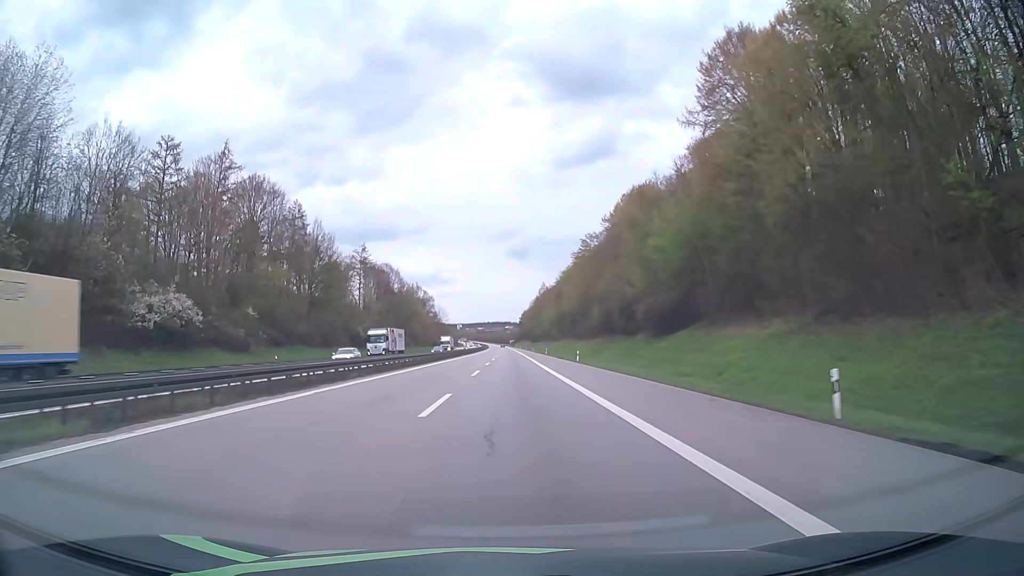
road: motorway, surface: asphalt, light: Day
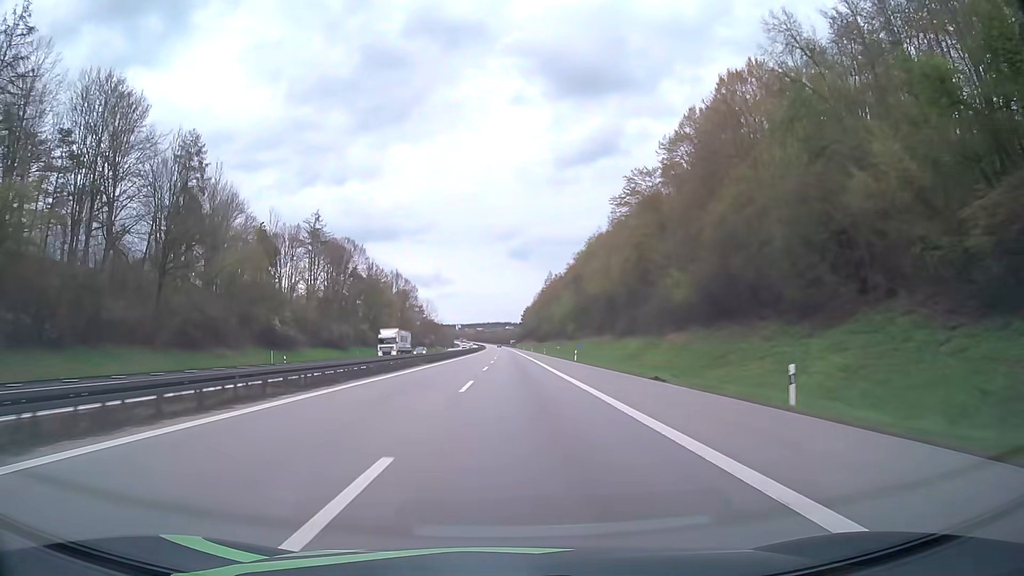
(+0.1, +47.5) m; 0°
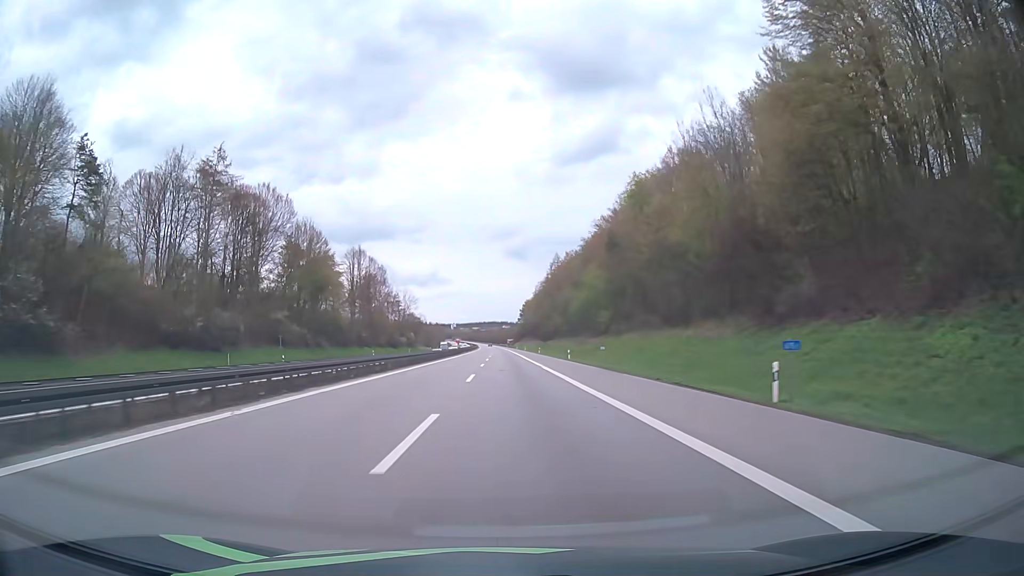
(0.0, +49.7) m; 0°
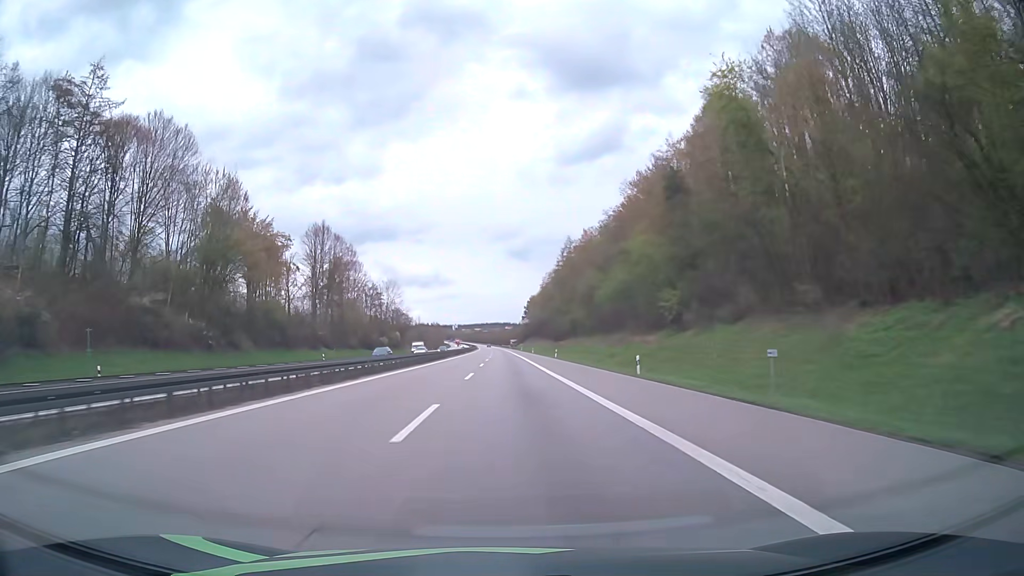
(-0.1, +34.1) m; 0°
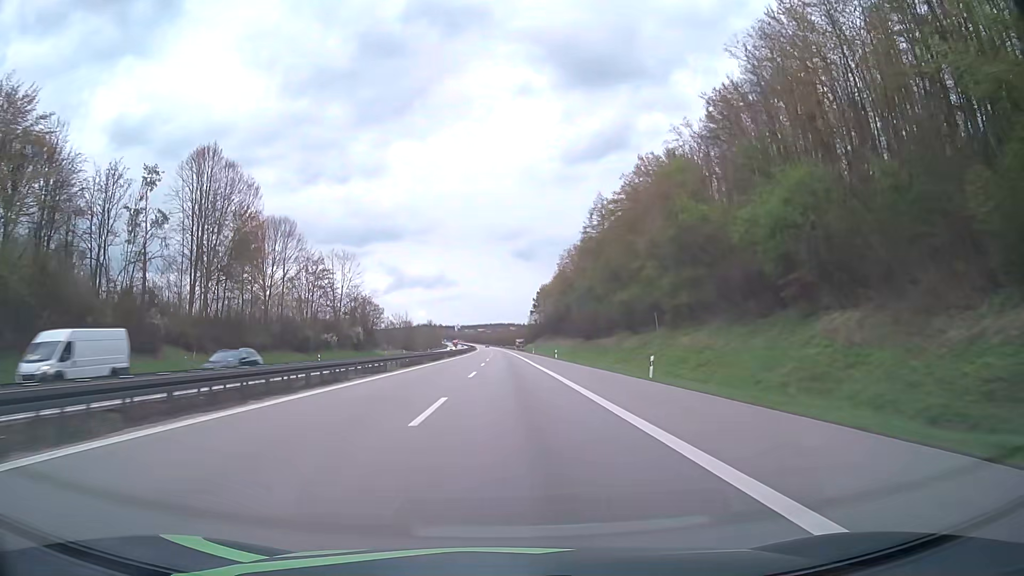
(-0.2, +52.4) m; 0°
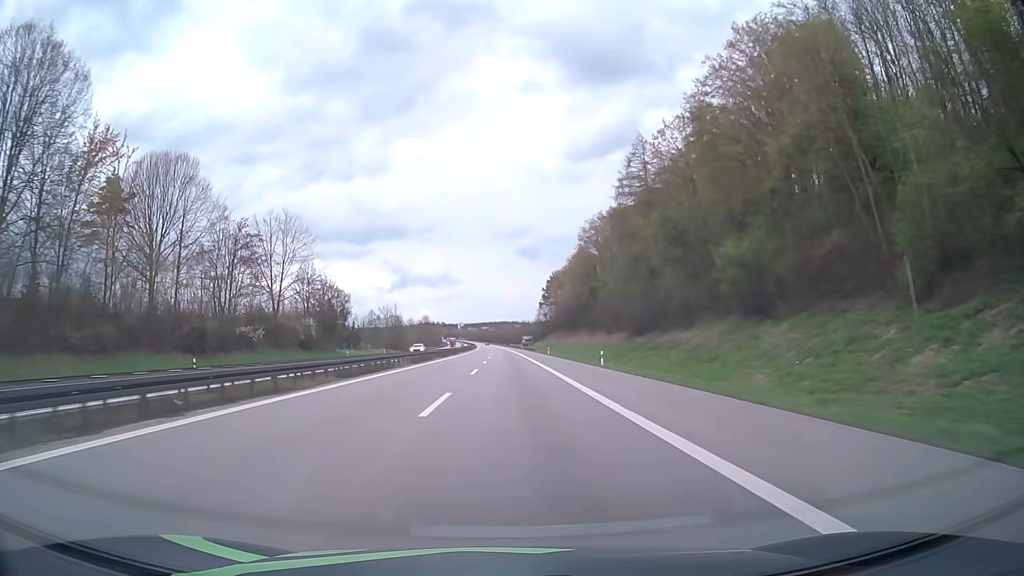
(-0.1, +35.7) m; 0°
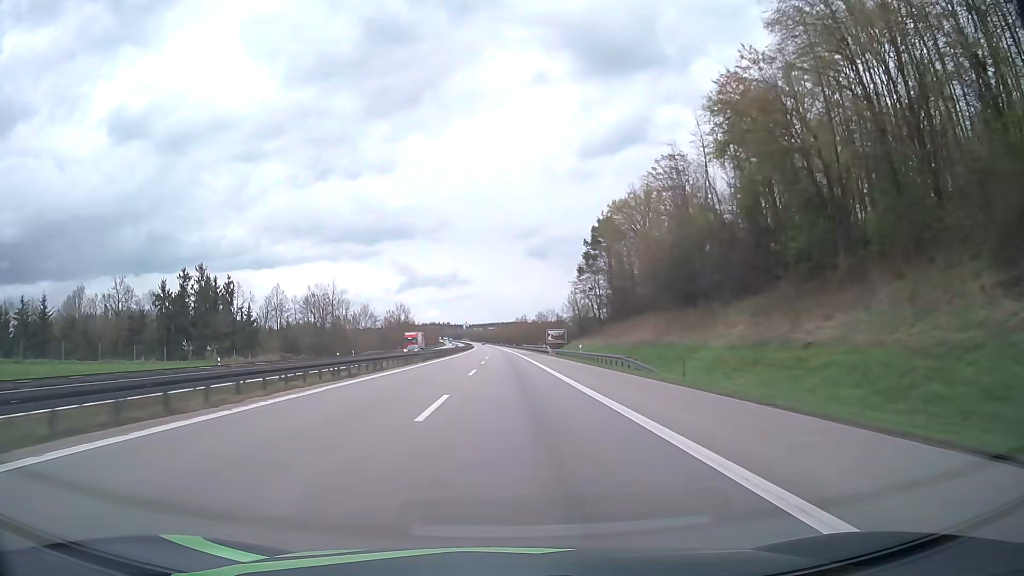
(-0.4, +91.6) m; -1°
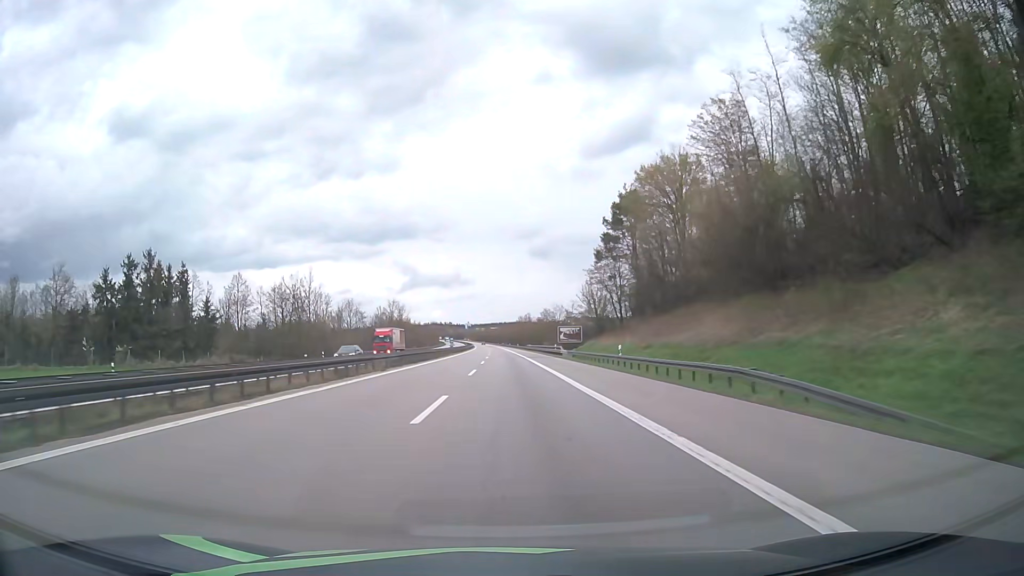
(0.0, +18.7) m; 0°
(0, +10) (0, +20) (0, +30) (0, +40) (0, +50) (0, +60) (0, +70) (-1, +80) (-1, +90) (-1, +100) m
